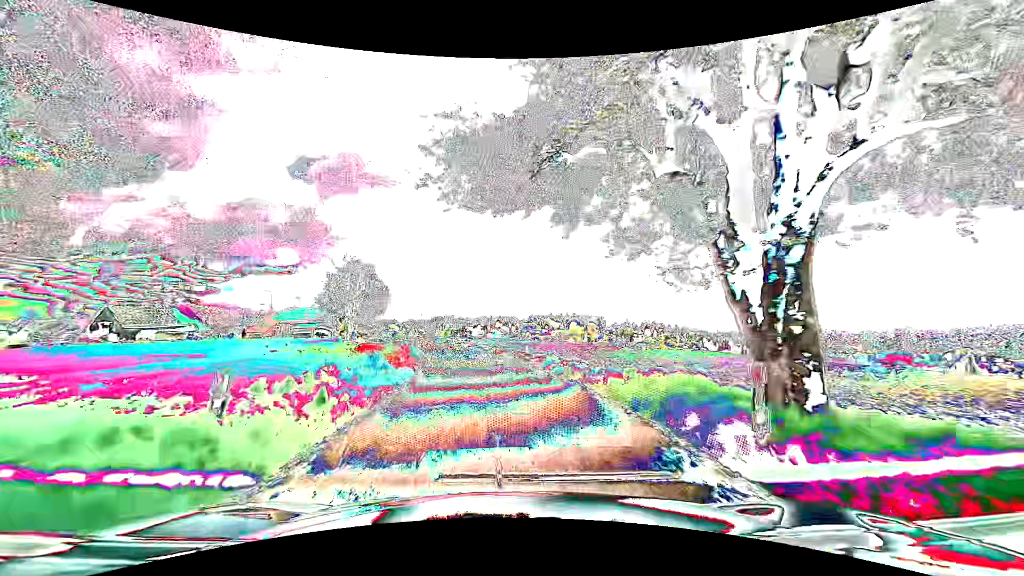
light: Day
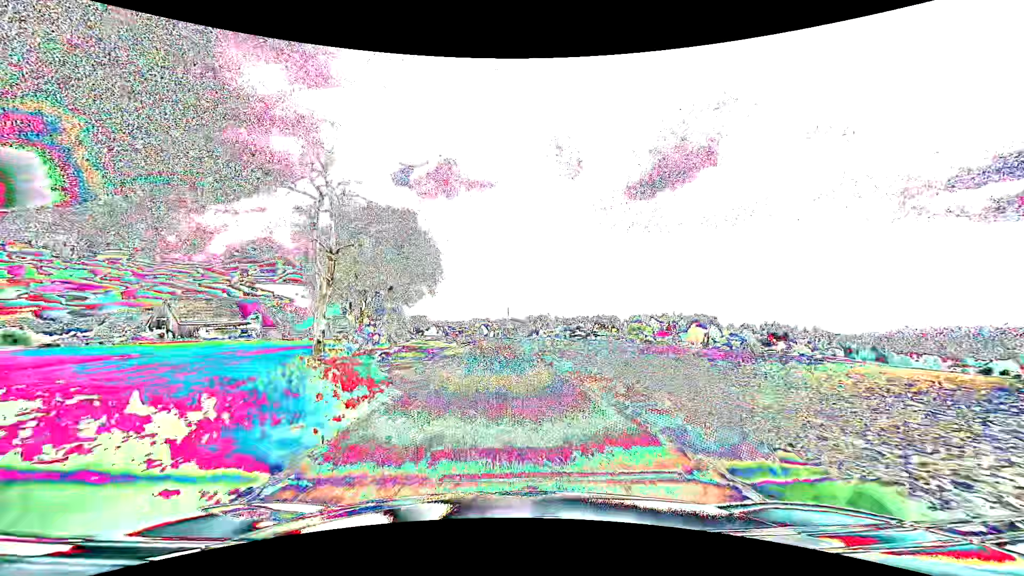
(-4.8, +37.9) m; -12°
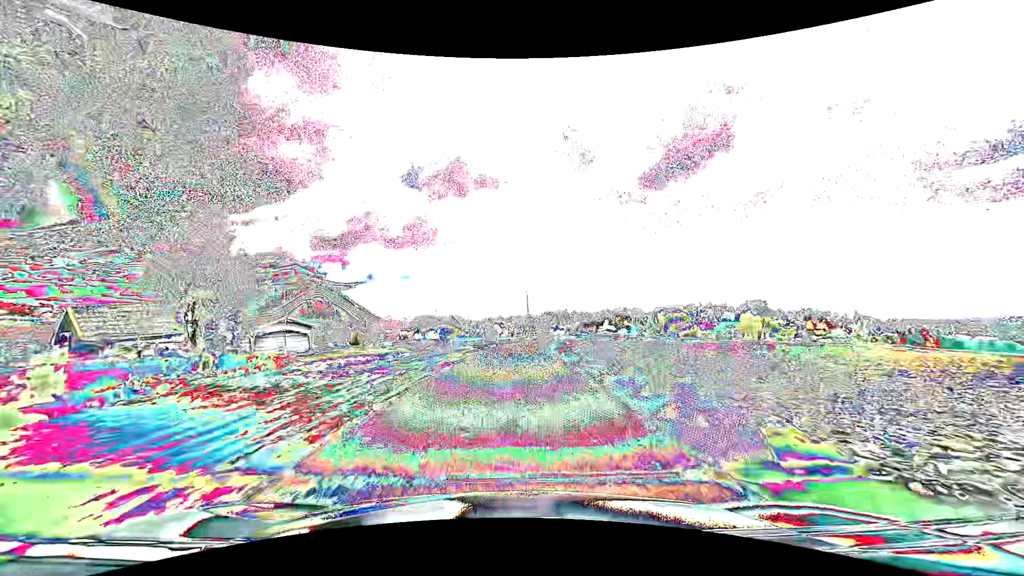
(-0.8, +38.4) m; -2°
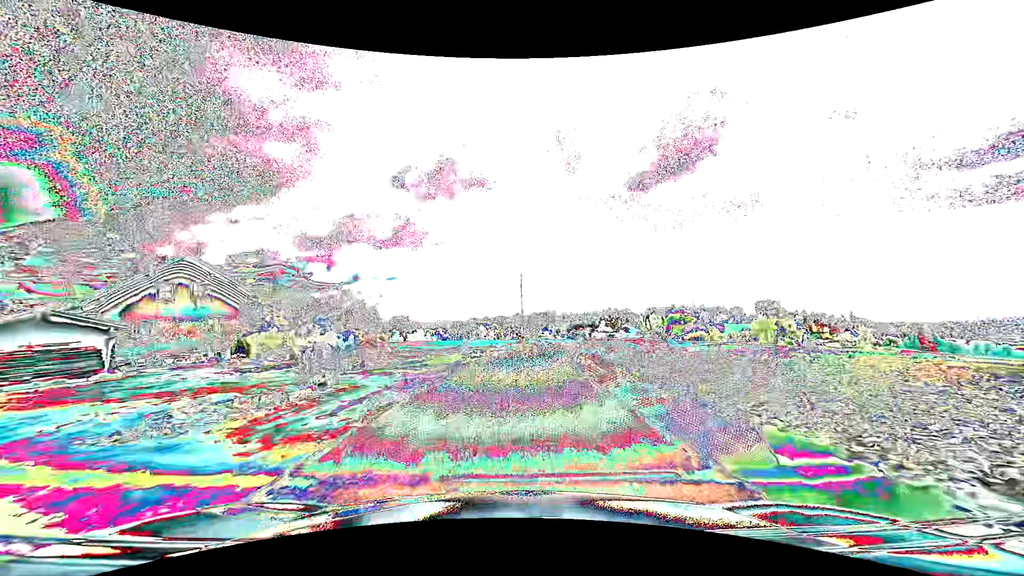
(+0.1, +22.9) m; +1°
